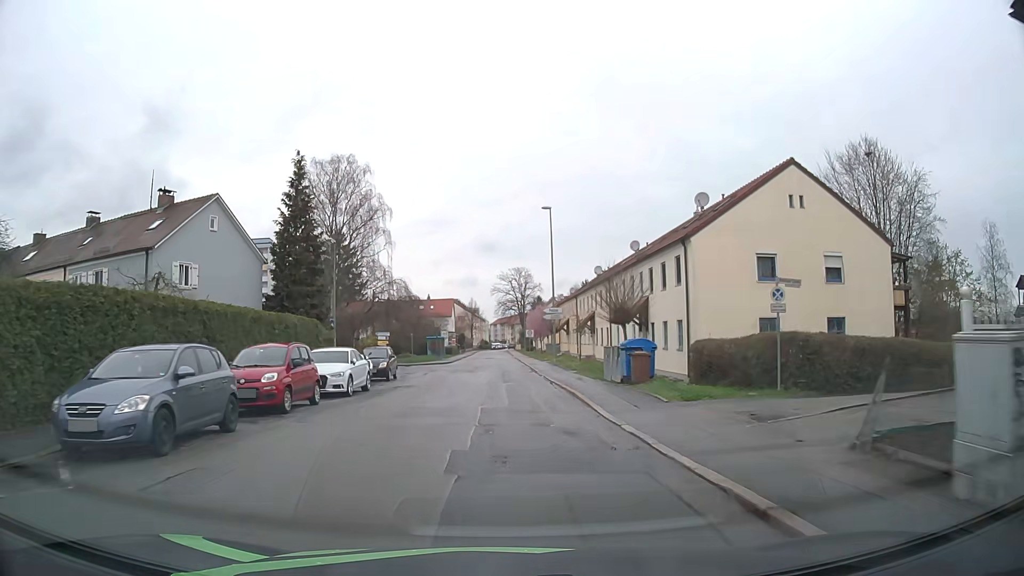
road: residential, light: Day
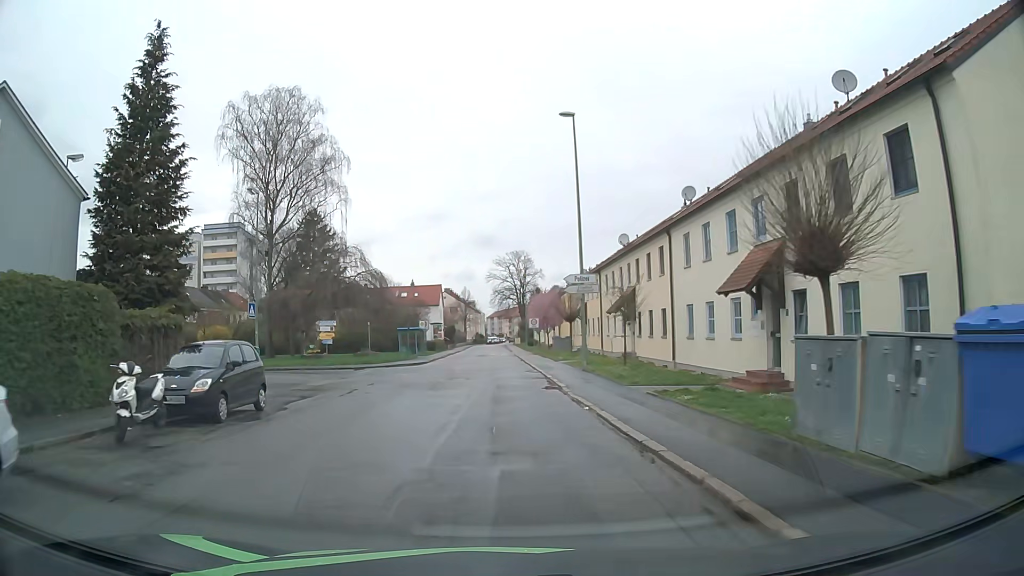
(+0.1, +17.3) m; +1°
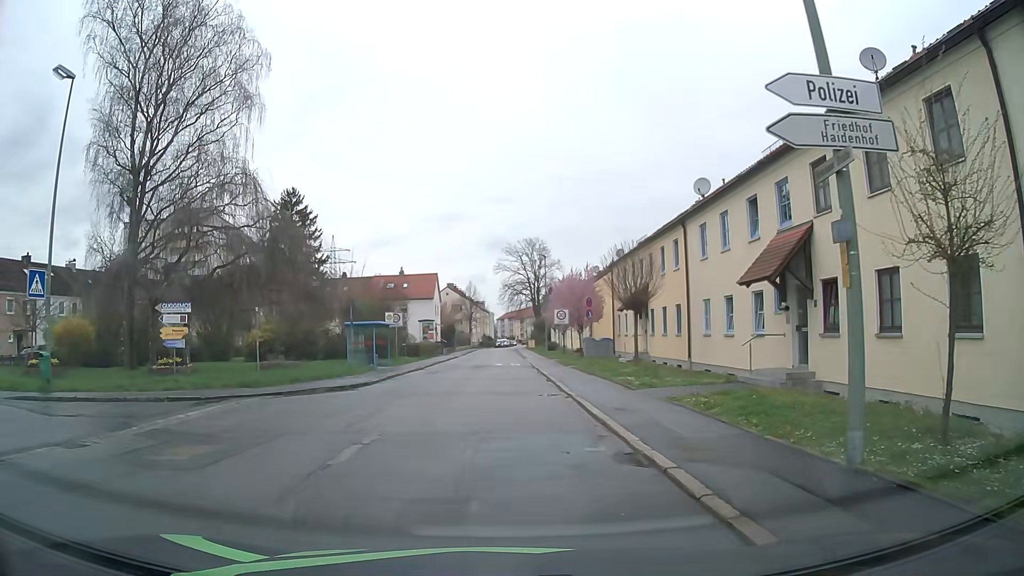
(0.0, +19.7) m; -1°
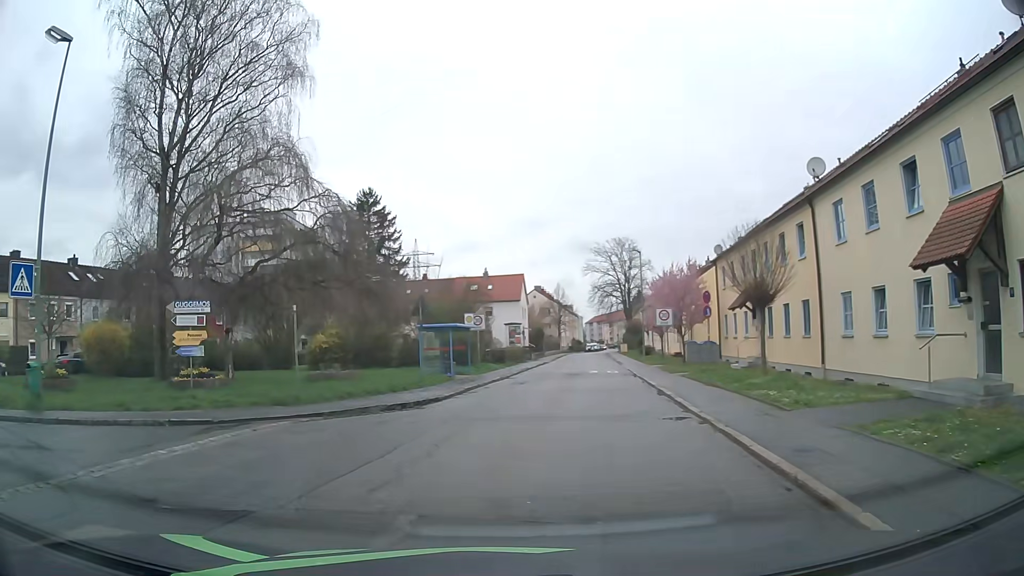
(-0.1, +4.4) m; -6°
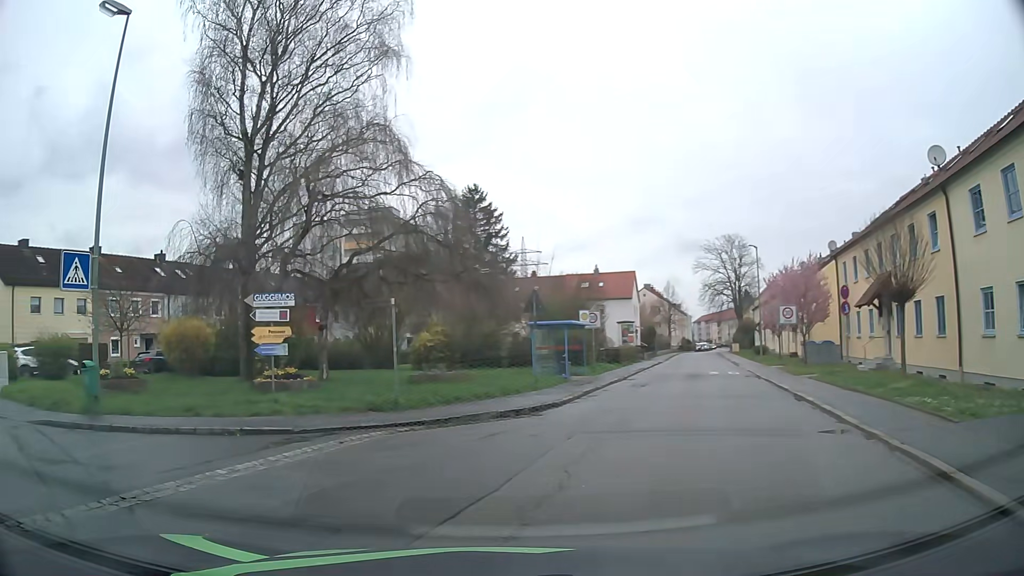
(-0.2, +2.0) m; -8°
